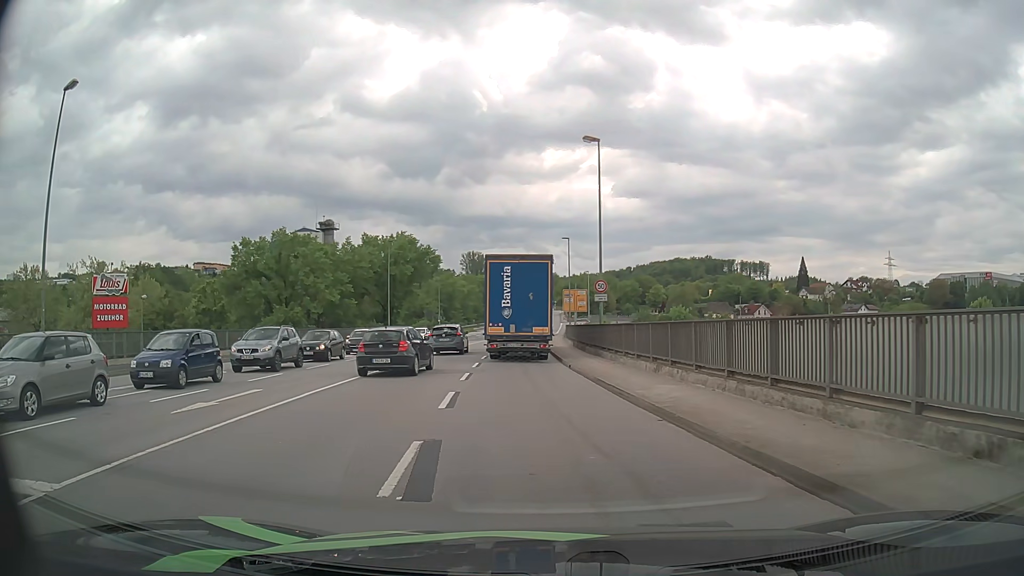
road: primary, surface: asphalt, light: Day
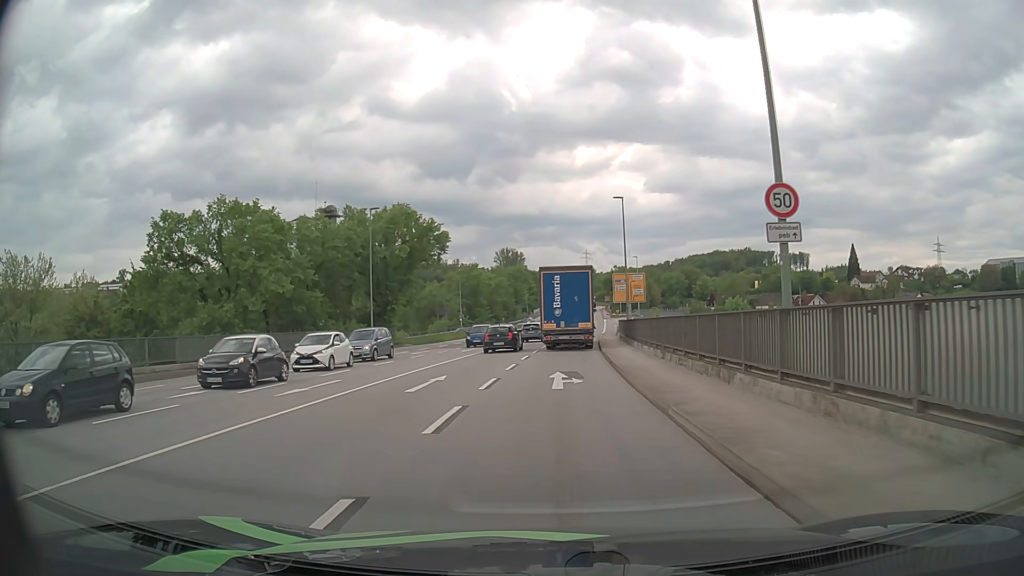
(-0.4, +21.2) m; -2°
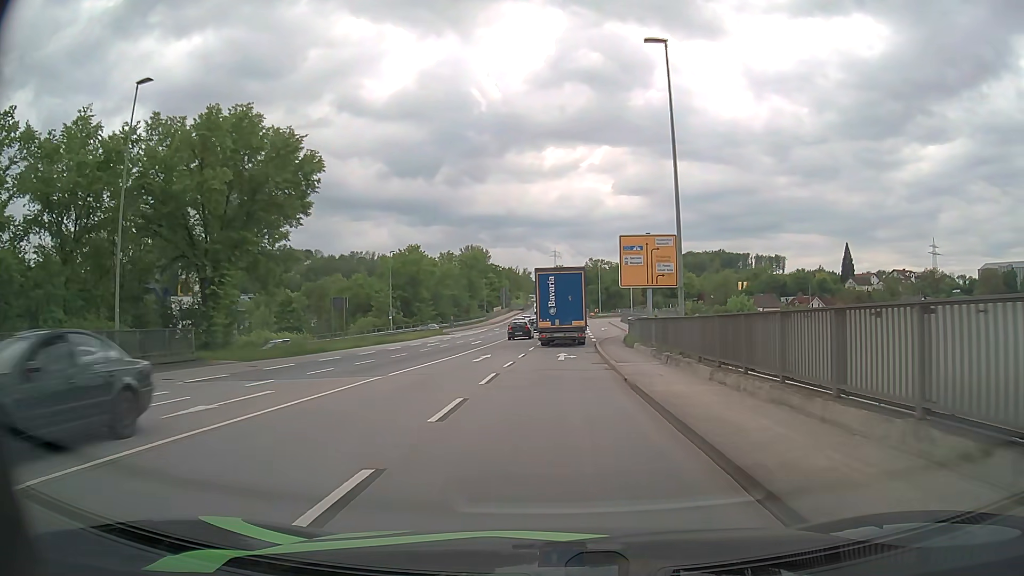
(+0.8, +29.3) m; +3°
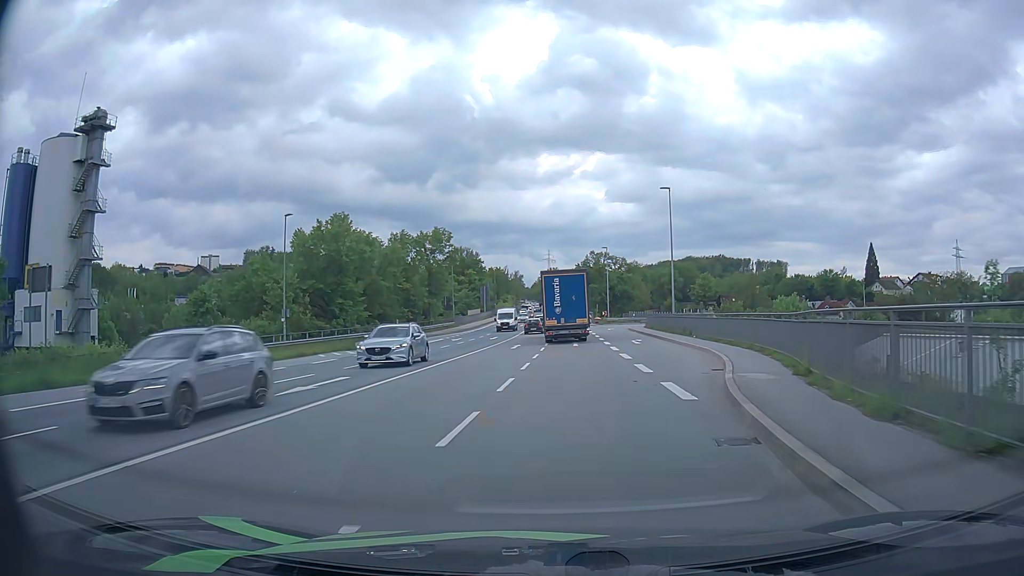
(+0.5, +32.0) m; 0°
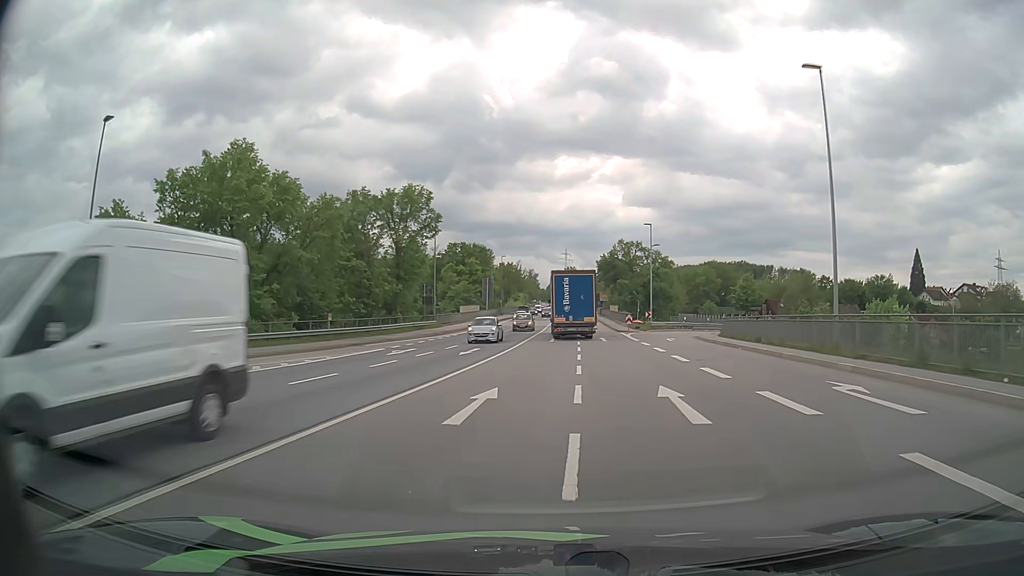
(-0.4, +26.4) m; -1°
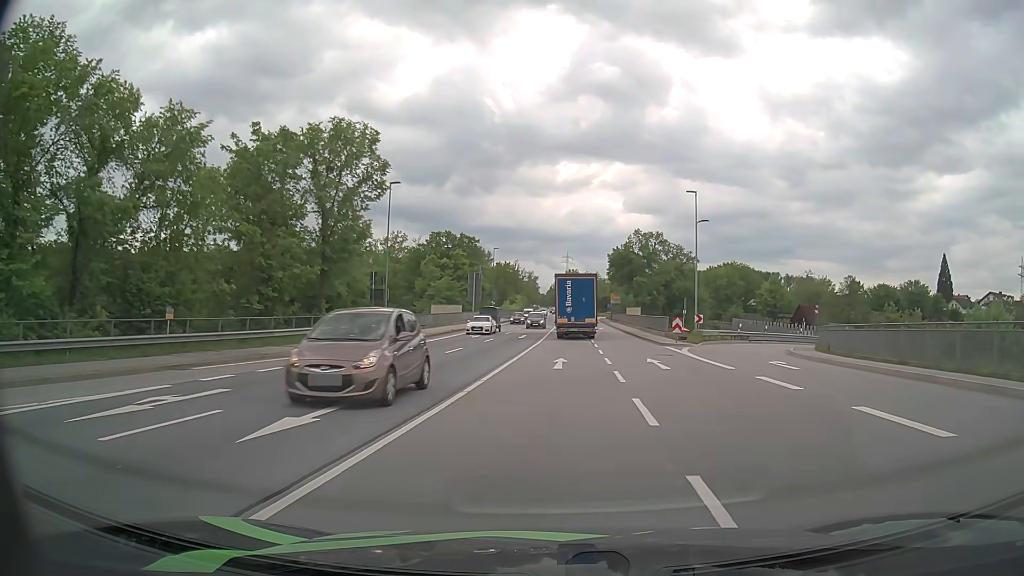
(-0.1, +20.2) m; 0°
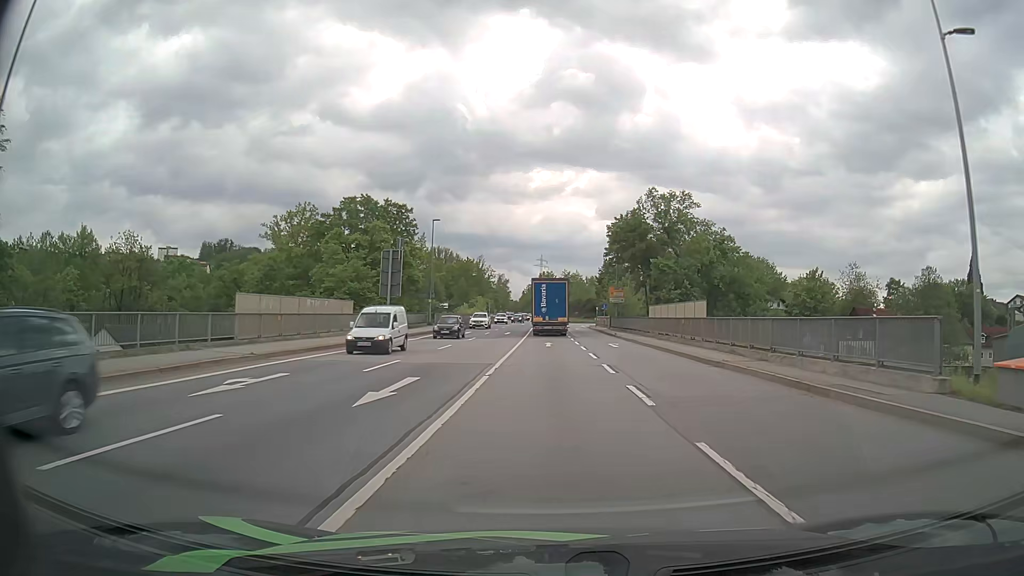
(+0.7, +34.8) m; +2°
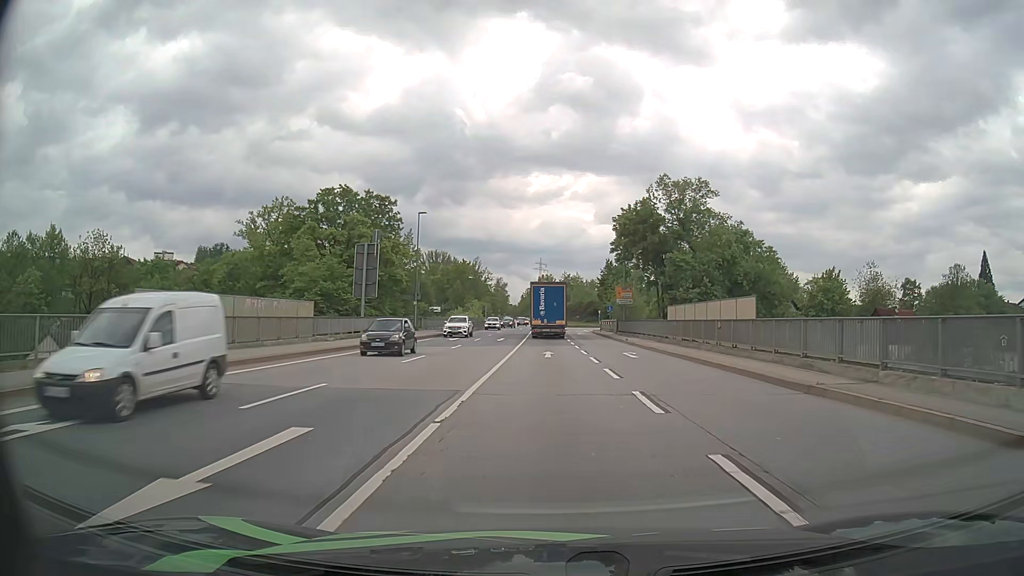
(0.0, +7.2) m; 0°
(0, +10) (0, +20) (0, +30) (0, +40) (0, +50) (0, +60) (0, +70) (0, +80) (-1, +90) (-1, +100) m
